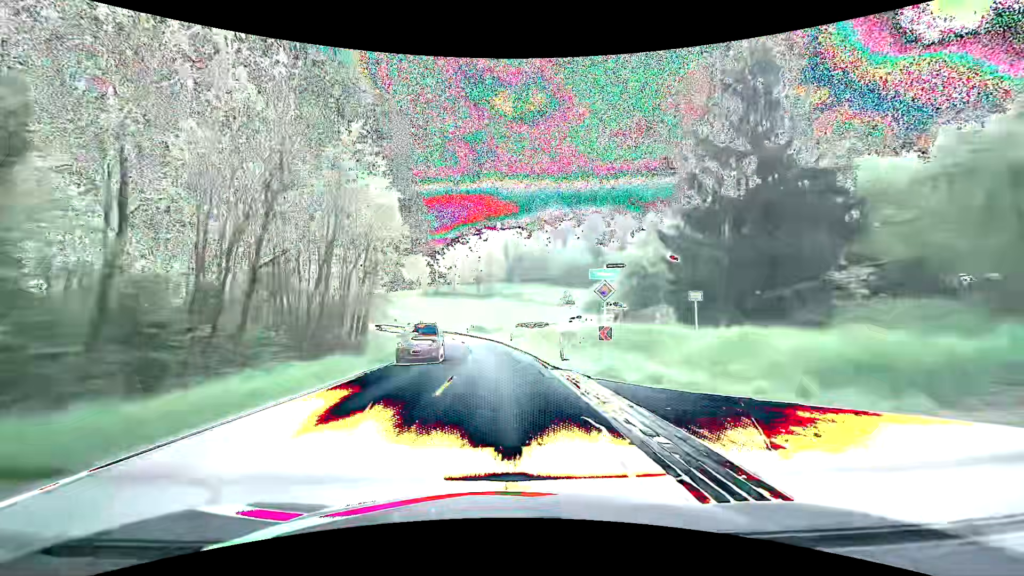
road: secondary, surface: asphalt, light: Day
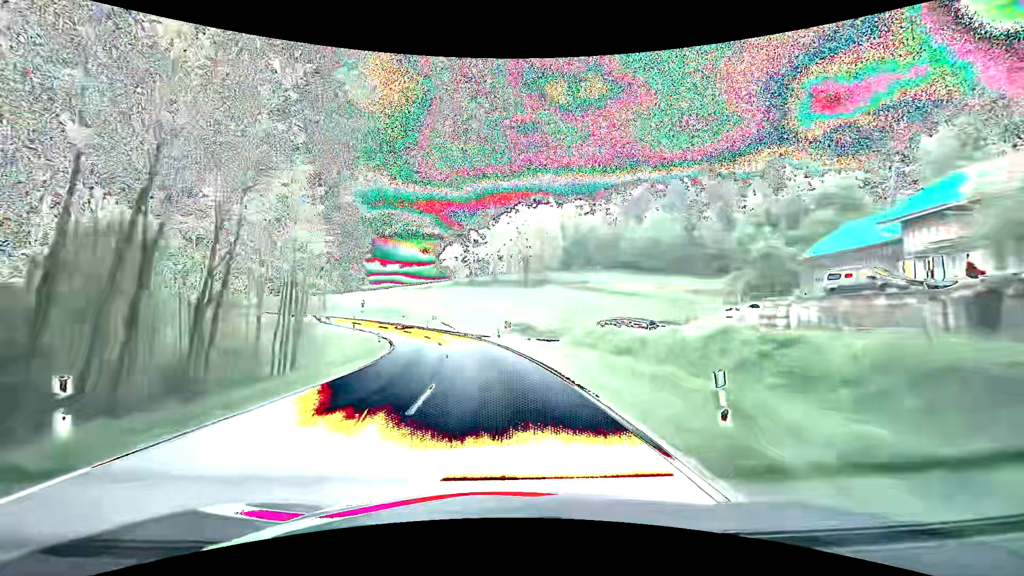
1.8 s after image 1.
(-1.5, +38.3) m; -6°
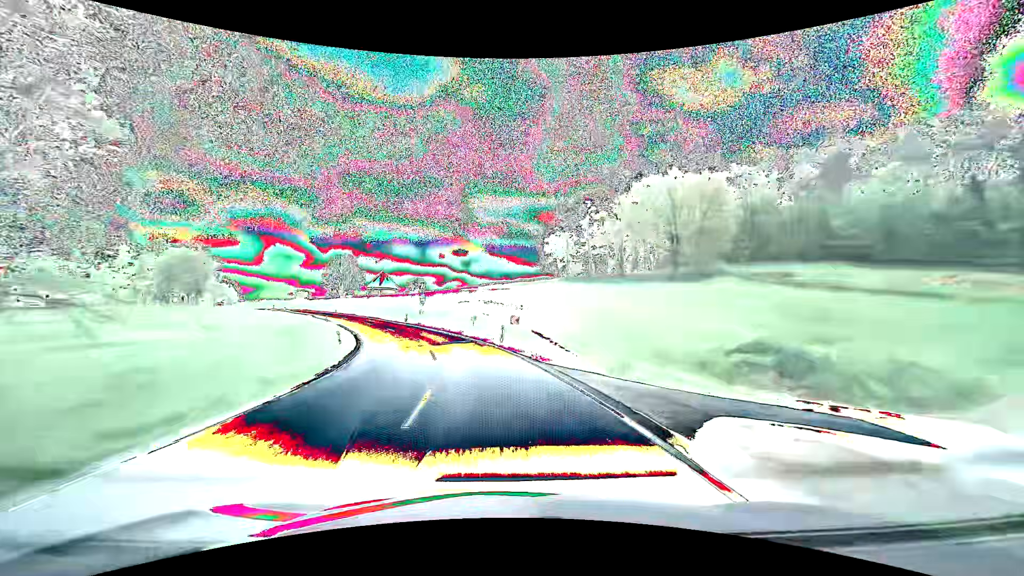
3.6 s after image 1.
(-3.6, +35.6) m; -12°
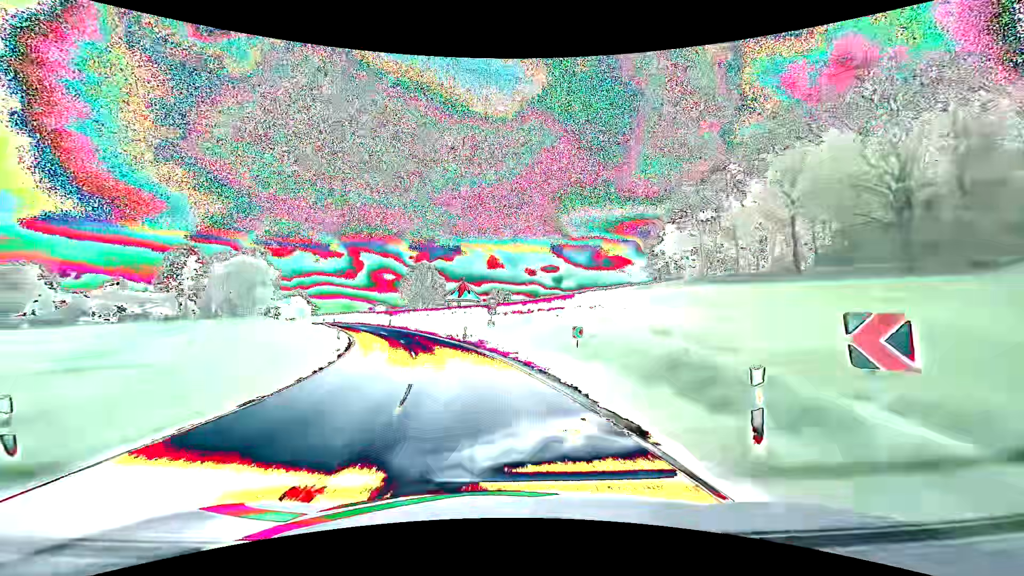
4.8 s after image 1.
(-2.0, +22.2) m; -11°
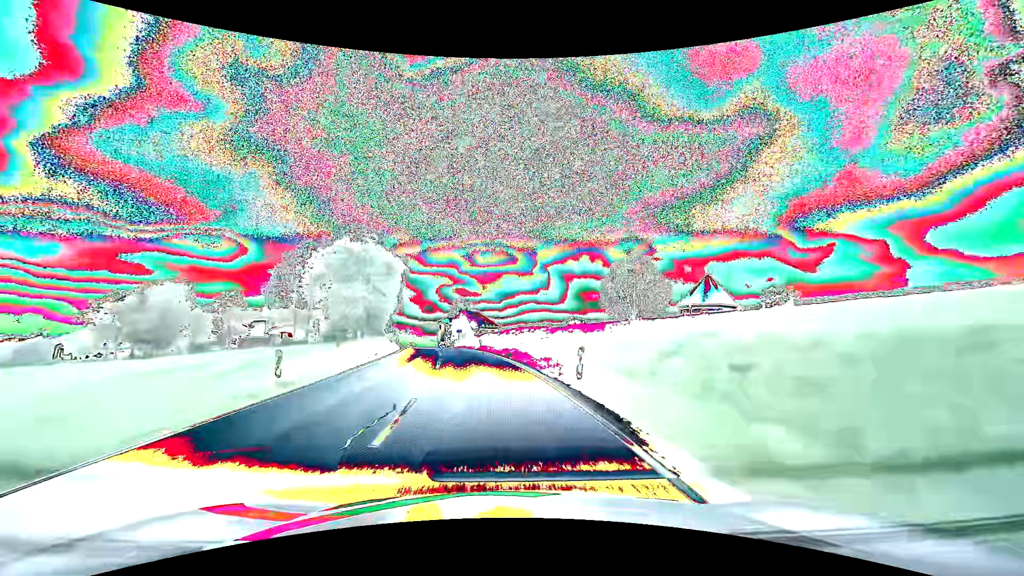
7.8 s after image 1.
(-10.9, +49.0) m; -23°
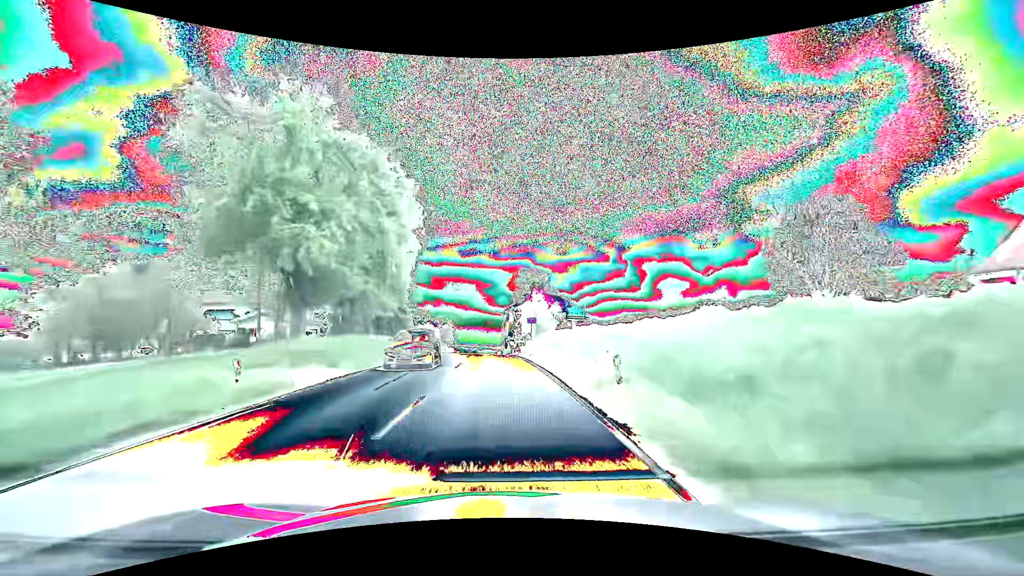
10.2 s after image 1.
(-3.1, +35.6) m; -9°
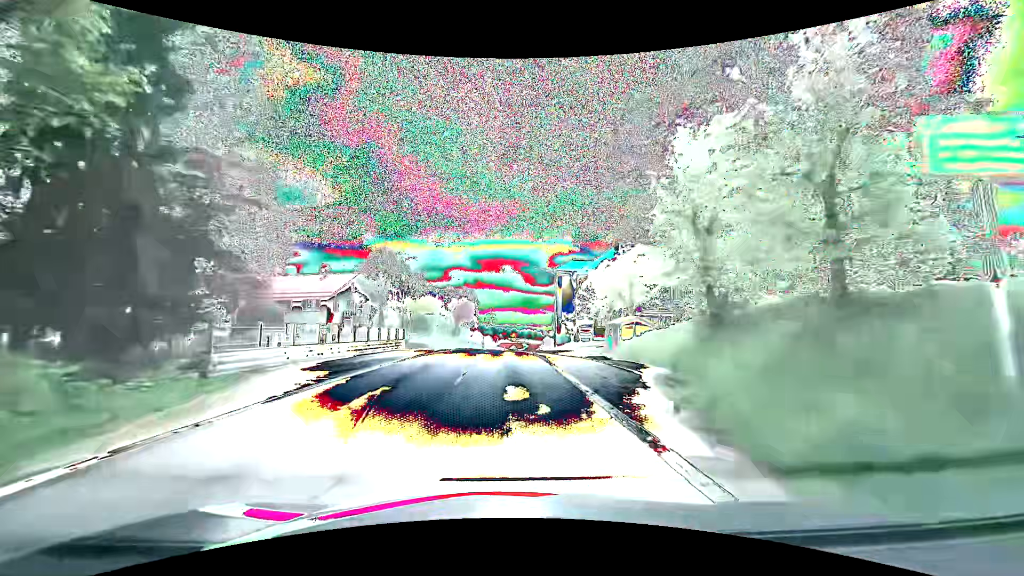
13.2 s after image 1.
(-1.6, +40.5) m; -4°
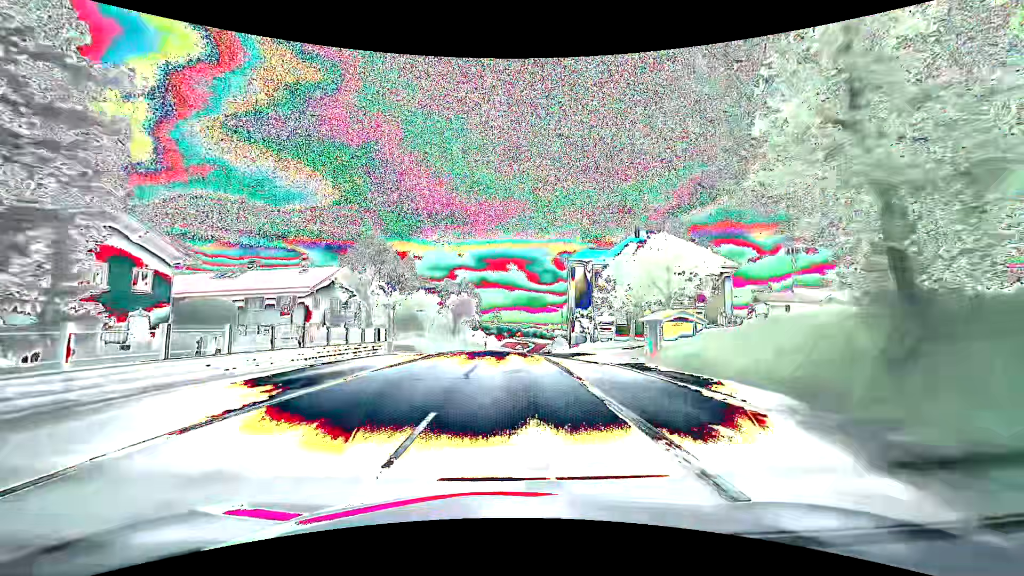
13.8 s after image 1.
(-0.1, +7.9) m; -1°
(0, +10) (0, +20) (0, +30) (0, +40) (+1, +50) (+1, +60) (+2, +70) (+4, +80) (+7, +89) (+10, +99) m
